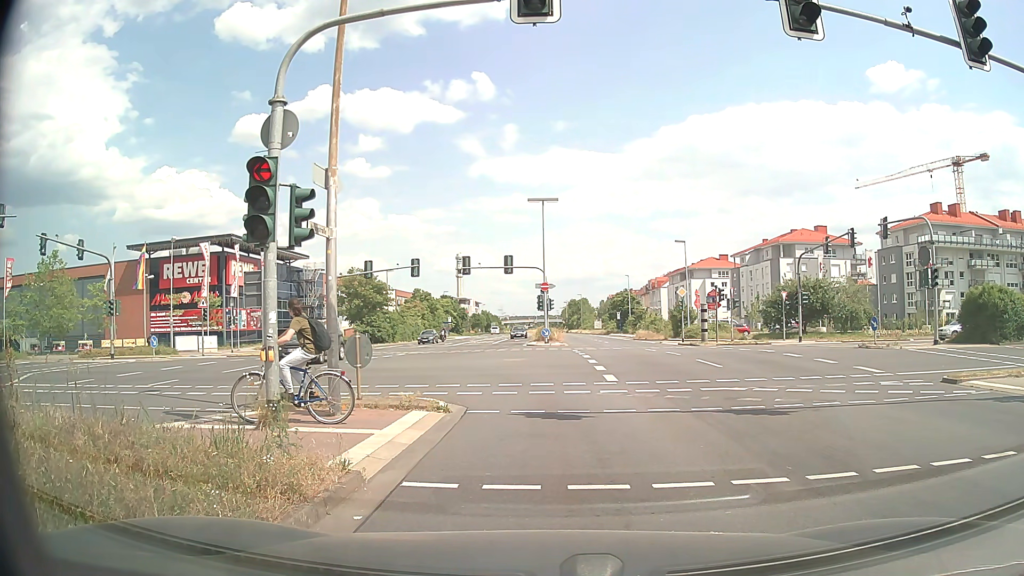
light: Day
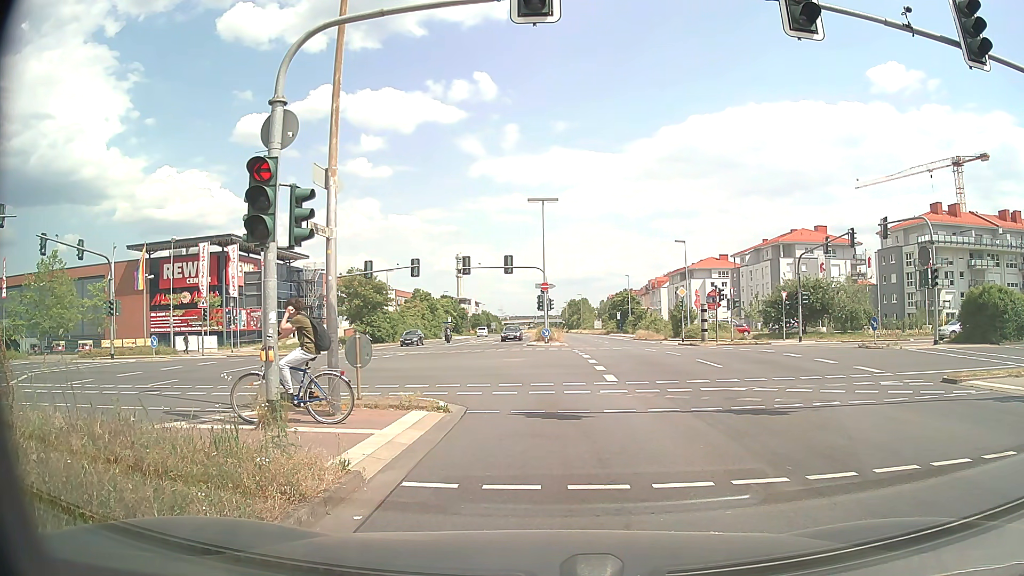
(0.0, 0.0) m; 0°
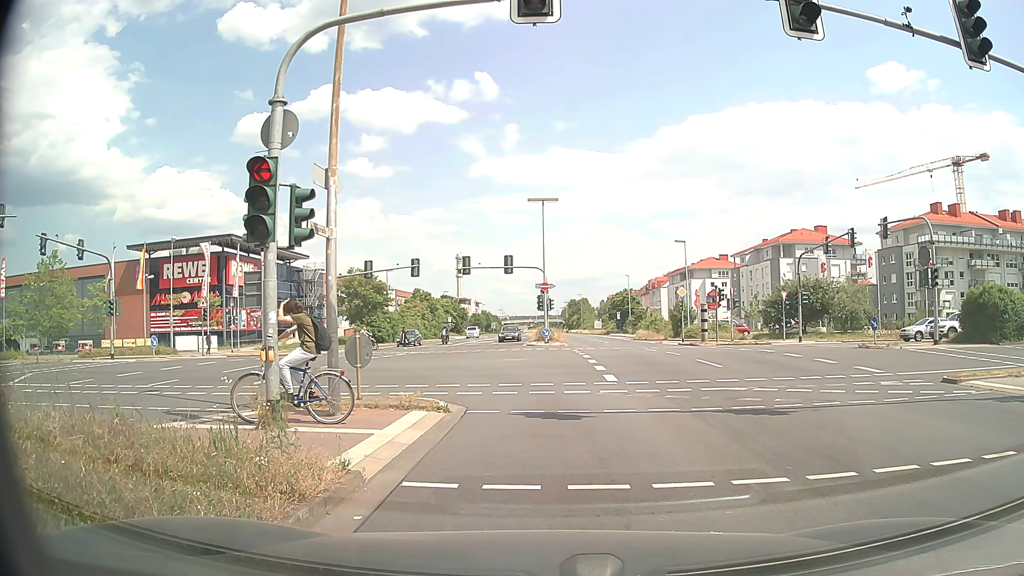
(0.0, 0.0) m; 0°
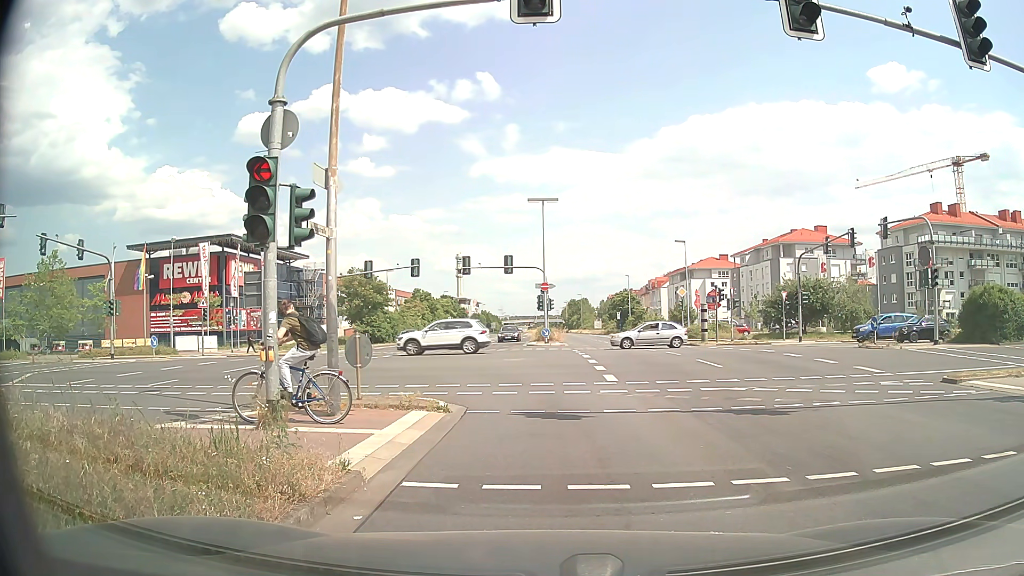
(0.0, 0.0) m; 0°
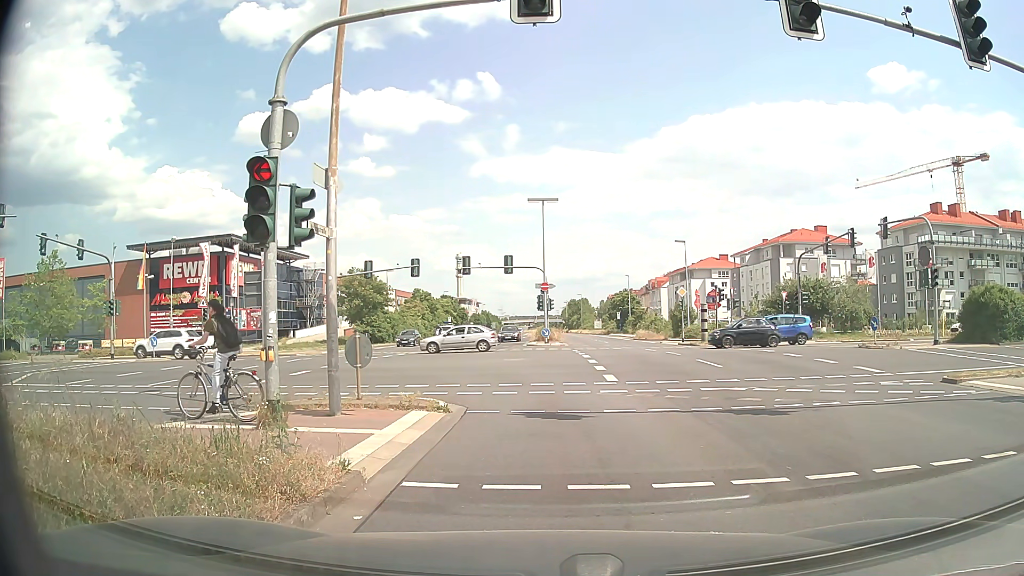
(0.0, 0.0) m; 0°
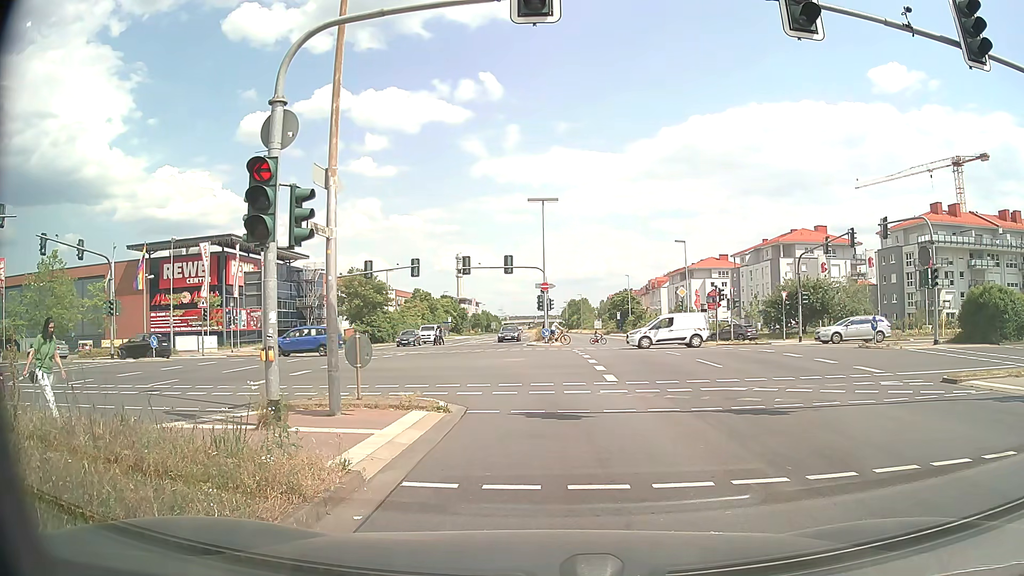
(0.0, 0.0) m; 0°
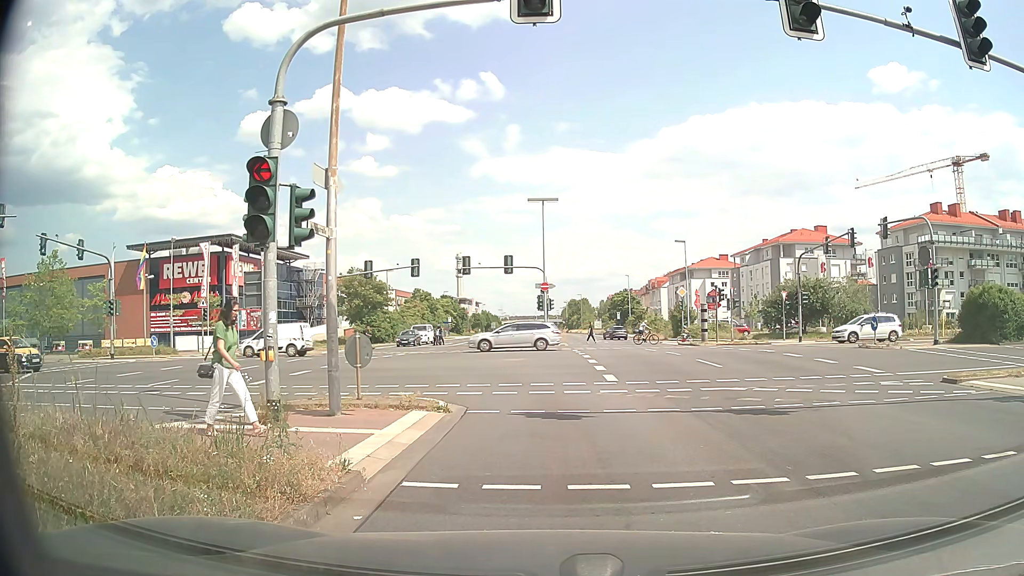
(0.0, 0.0) m; 0°
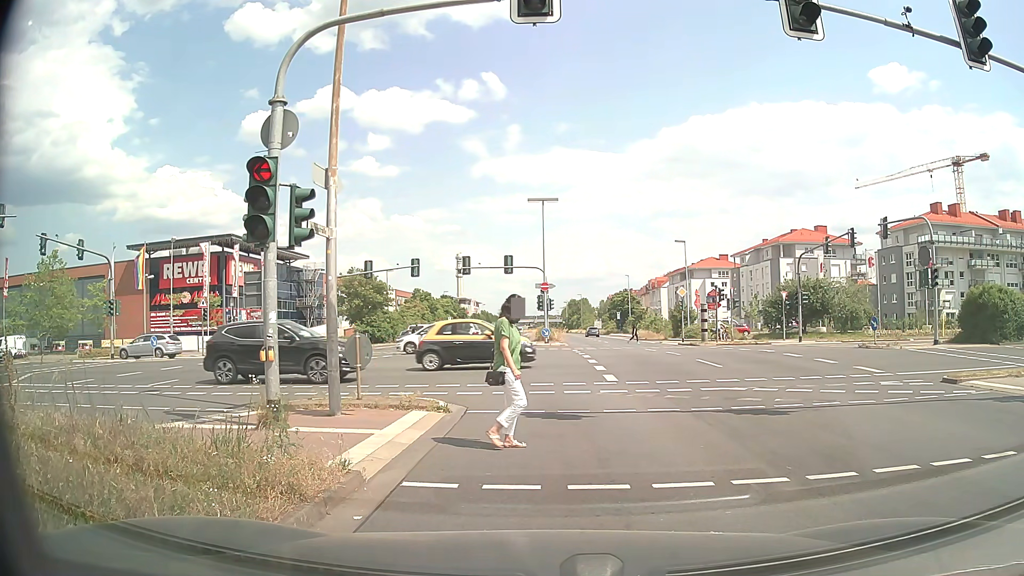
(0.0, 0.0) m; 0°
(0, +10) (-2, +20) (-8, +28) (-16, +33) (-26, +35) (-36, +35) (-46, +34) (-55, +33) (-65, +32) (-75, +31) m
